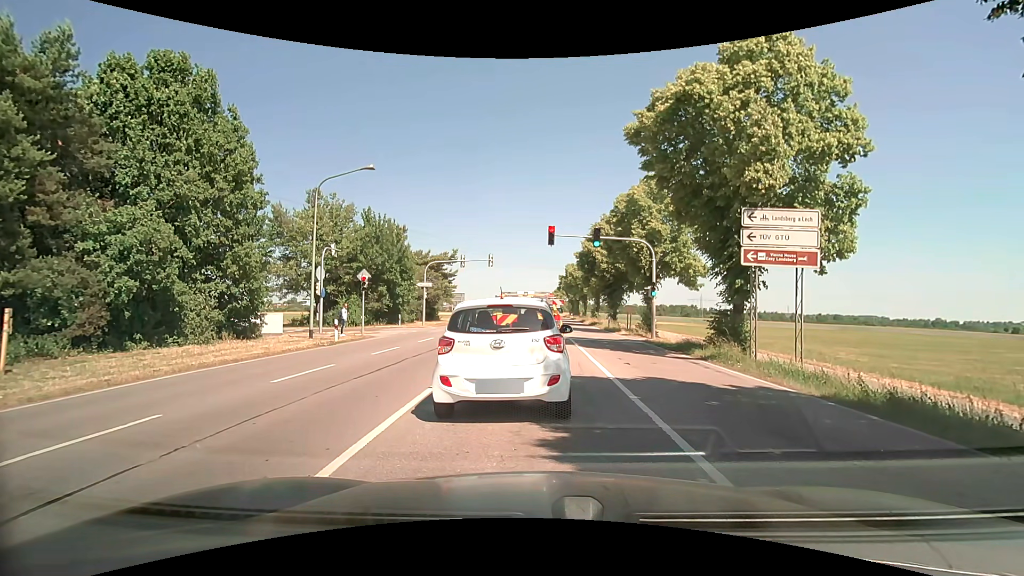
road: secondary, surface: asphalt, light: Day
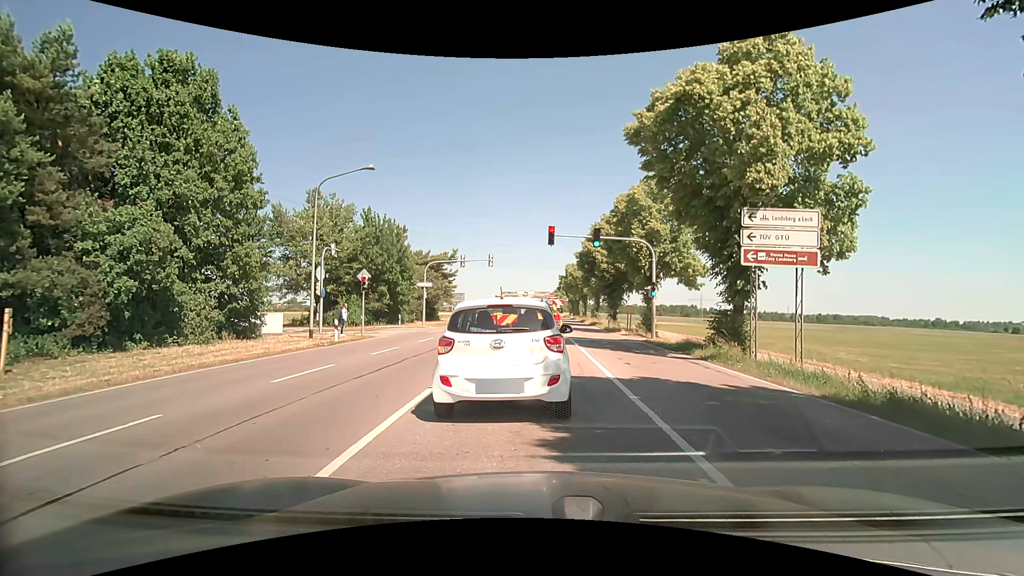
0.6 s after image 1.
(0.0, 0.0) m; 0°
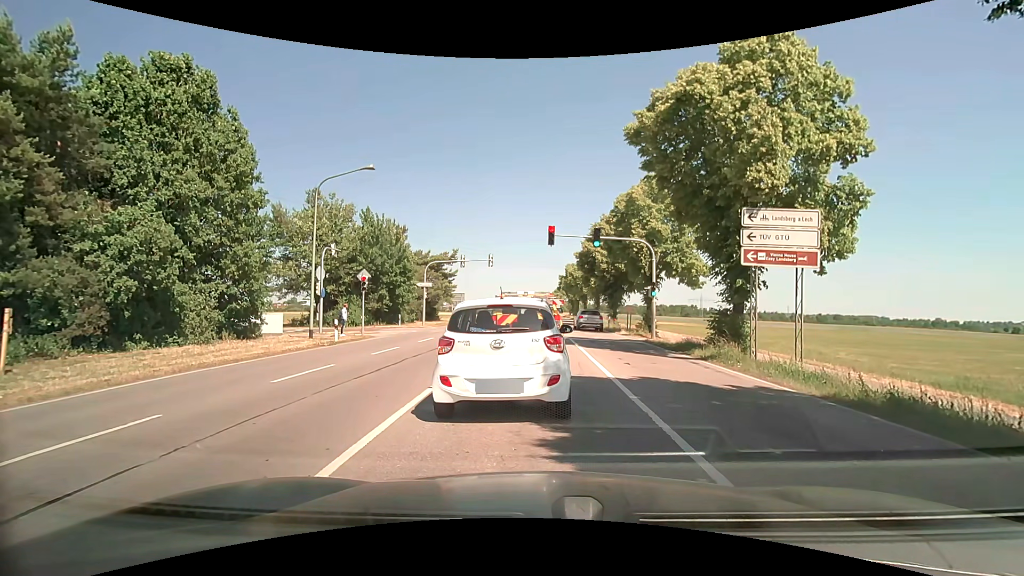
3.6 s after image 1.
(0.0, 0.0) m; 0°
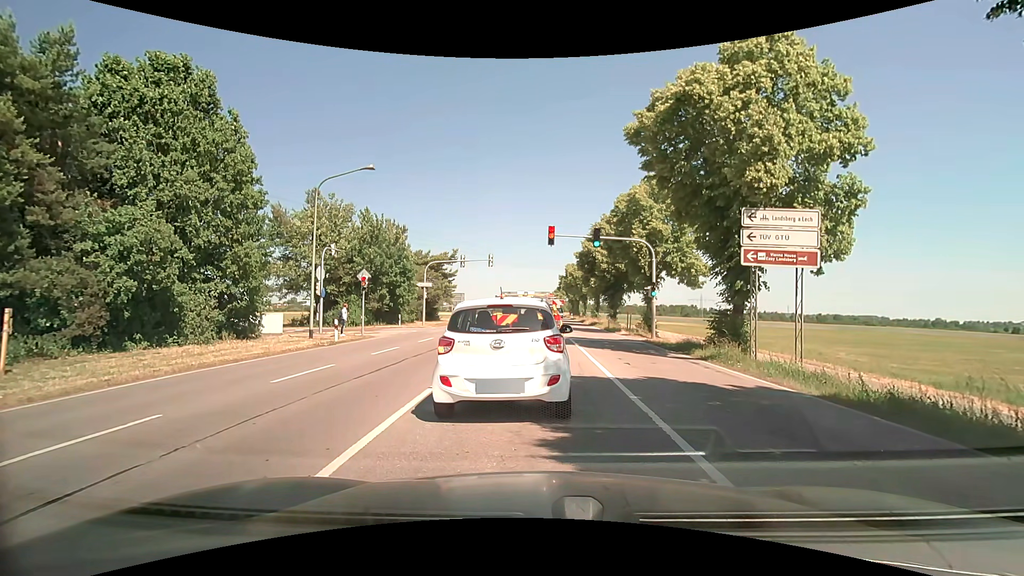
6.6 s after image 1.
(0.0, 0.0) m; 0°
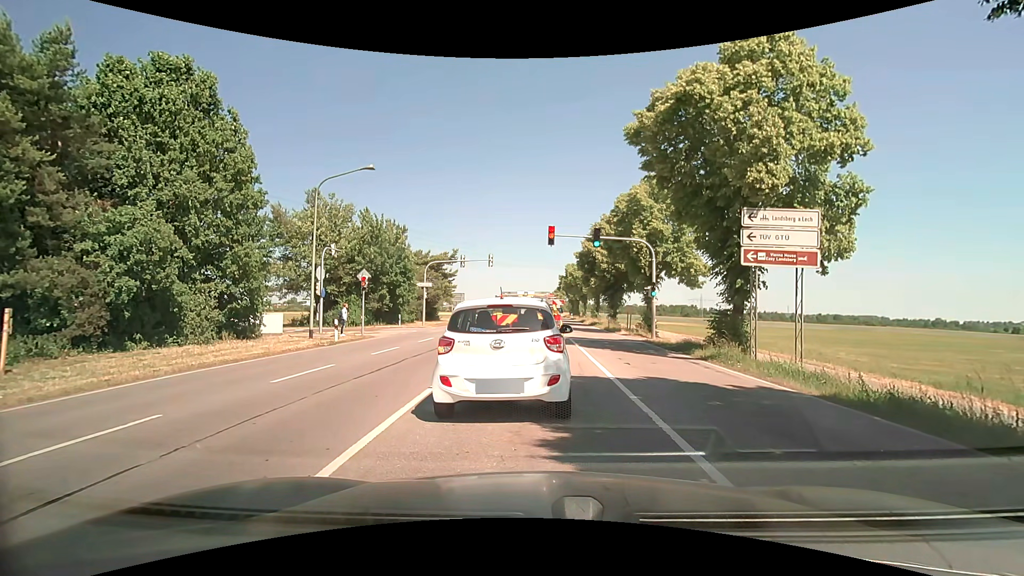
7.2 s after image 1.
(0.0, 0.0) m; 0°
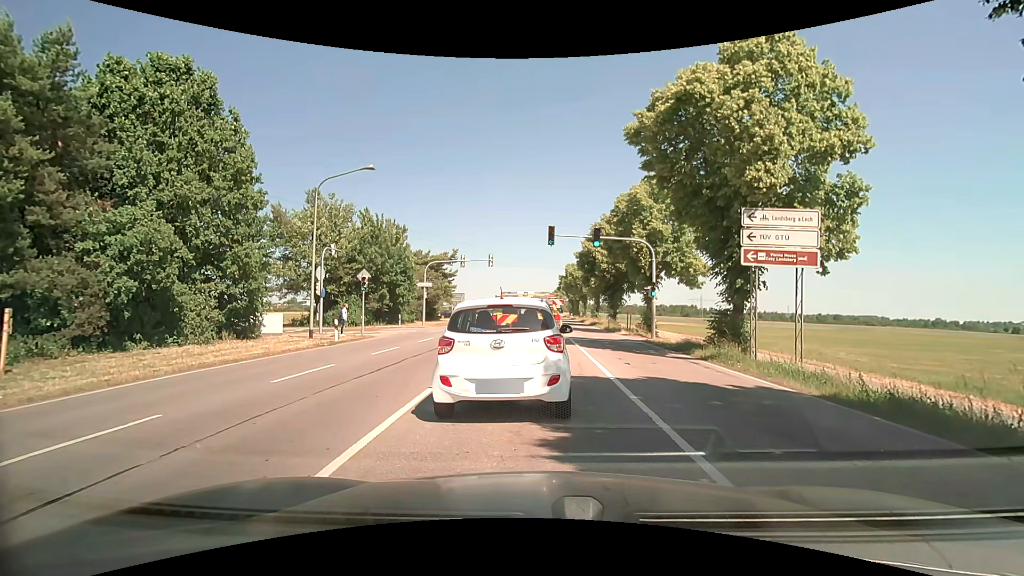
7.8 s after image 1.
(0.0, 0.0) m; 0°
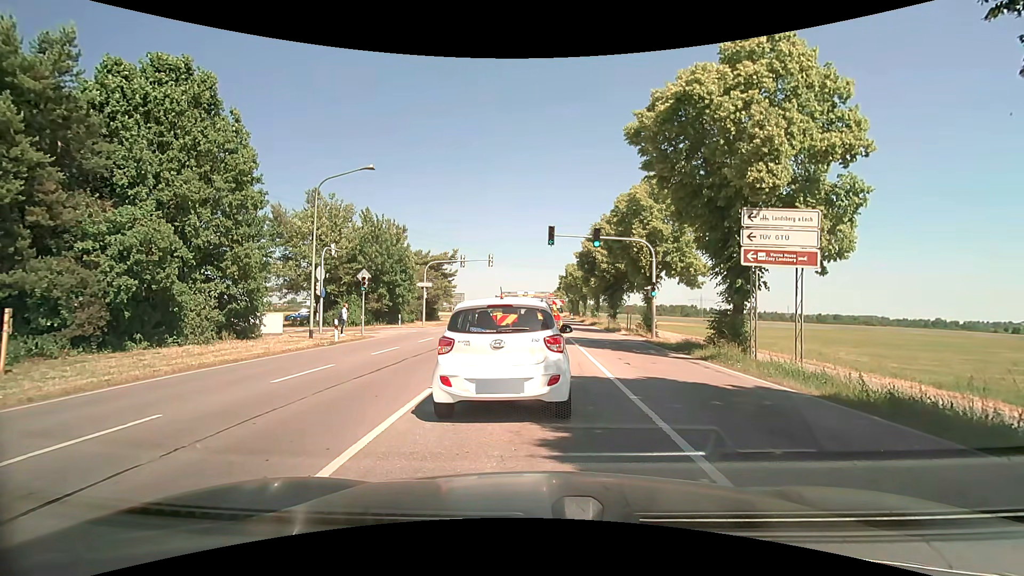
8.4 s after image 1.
(0.0, 0.0) m; 0°
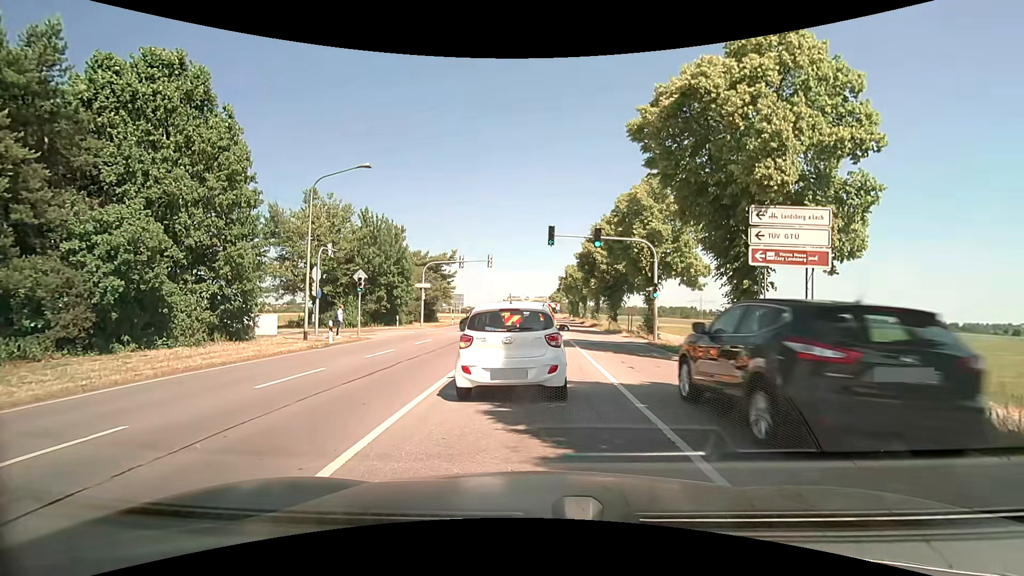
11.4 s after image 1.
(0.0, +0.6) m; 0°
(0, +10) (0, +20) (-1, +30) (-6, +38) (-15, +42) (-25, +41) (-35, +39) (-45, +38) (-55, +37) (-65, +36) m
